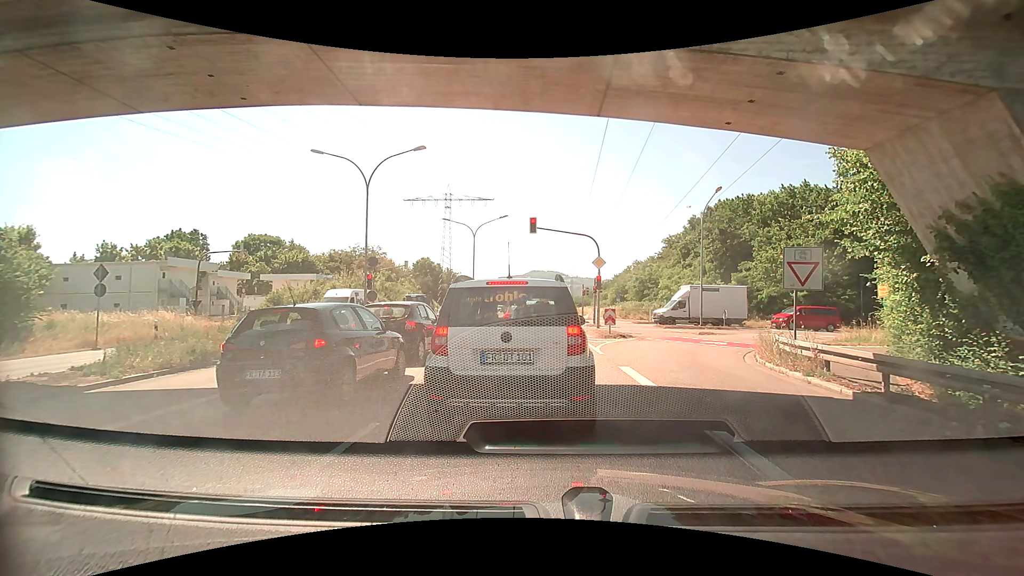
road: trunk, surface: asphalt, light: Day
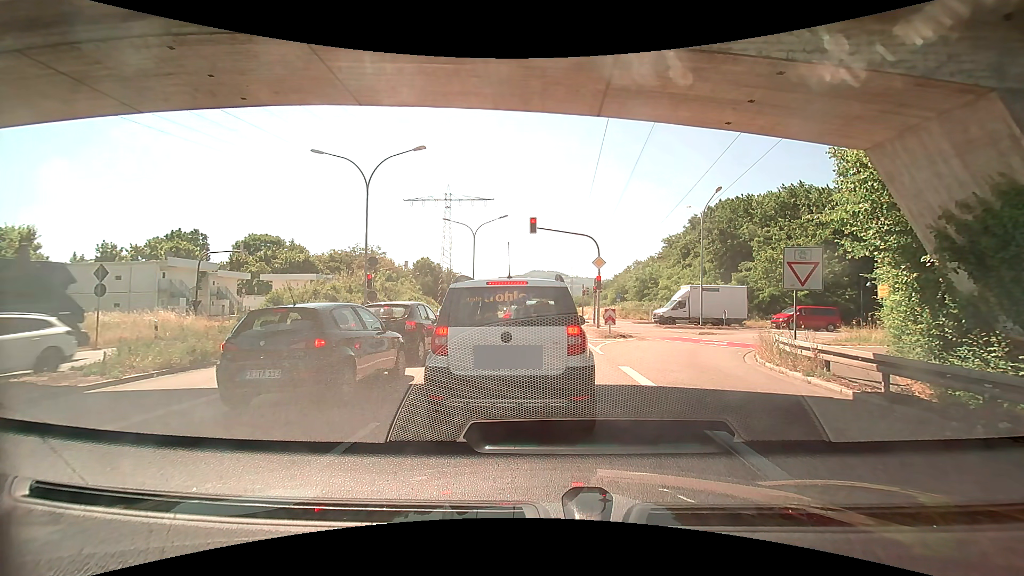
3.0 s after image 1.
(0.0, 0.0) m; 0°
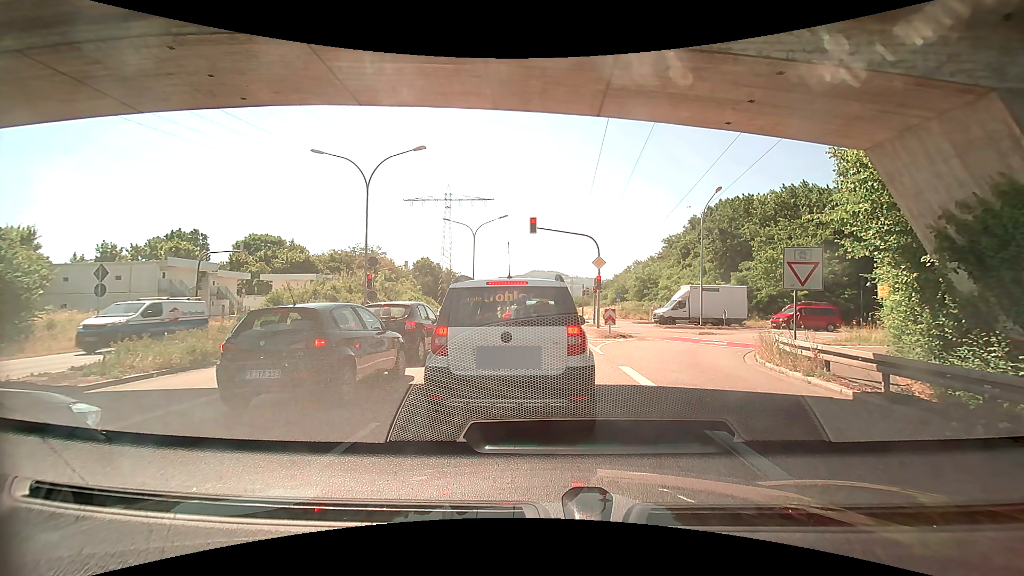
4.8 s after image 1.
(0.0, 0.0) m; 0°
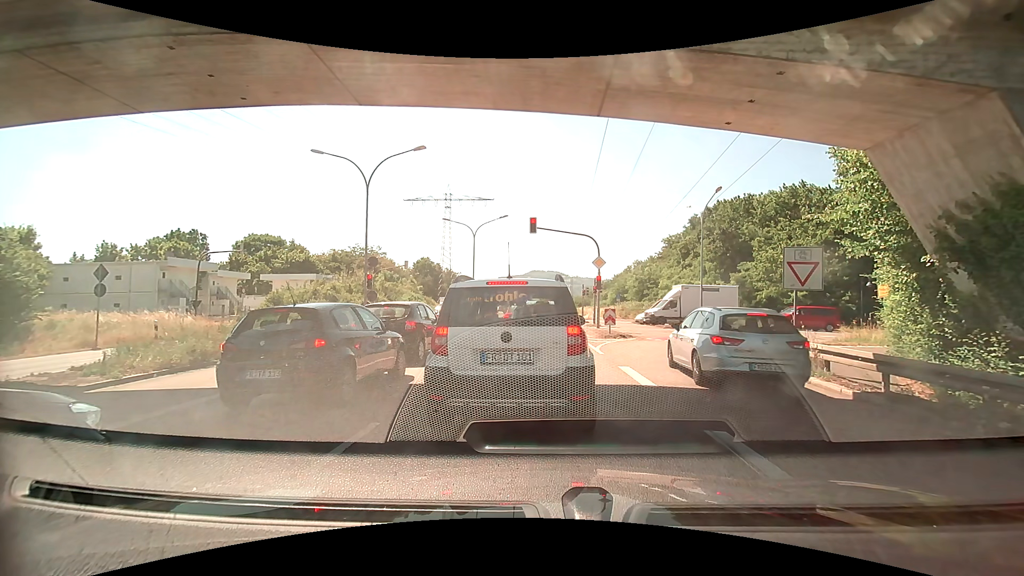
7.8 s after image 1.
(0.0, 0.0) m; 0°
(0, +10) (0, +20) (0, +30) (-1, +40) (-1, +50) (-1, +60) (-1, +70) (-1, +80) (-1, +90) (-1, +100) m
